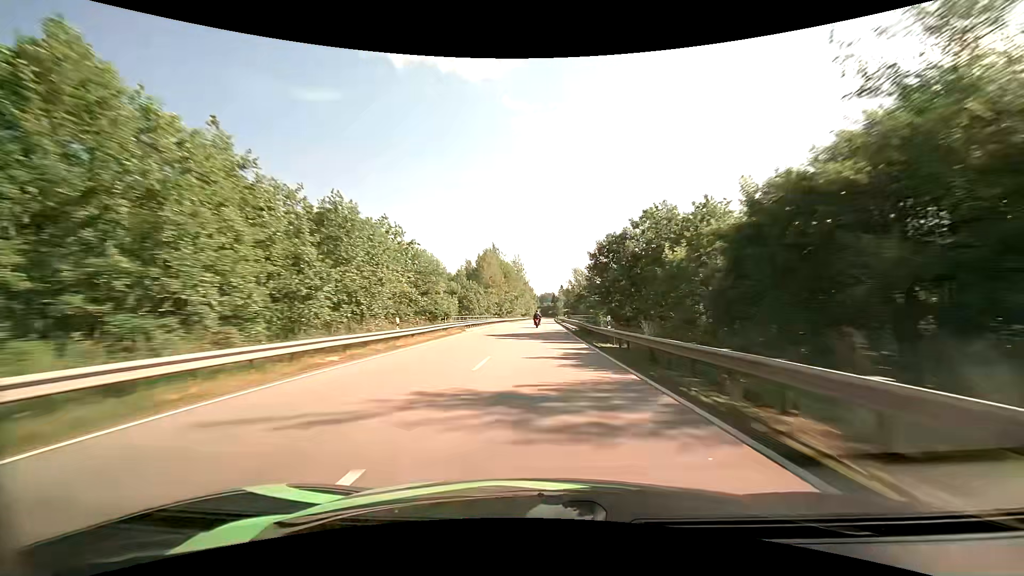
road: primary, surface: asphalt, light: Day
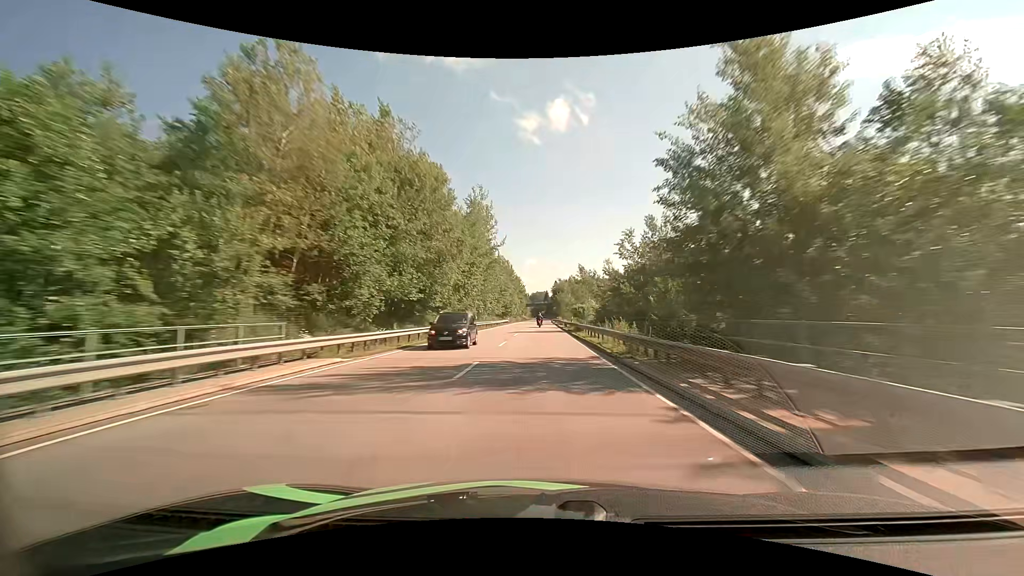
(+0.9, +73.0) m; +1°
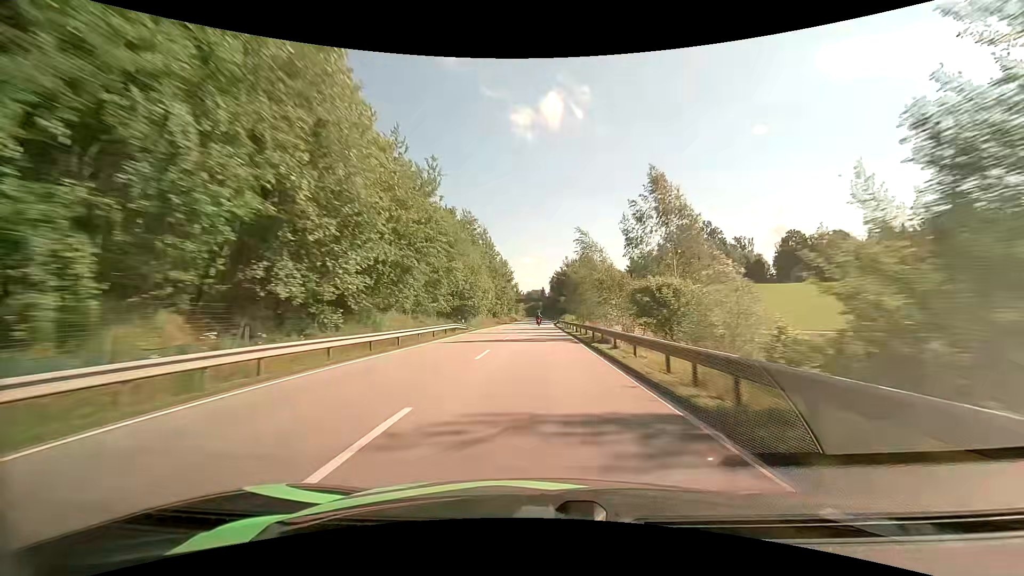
(+0.4, +55.1) m; +1°
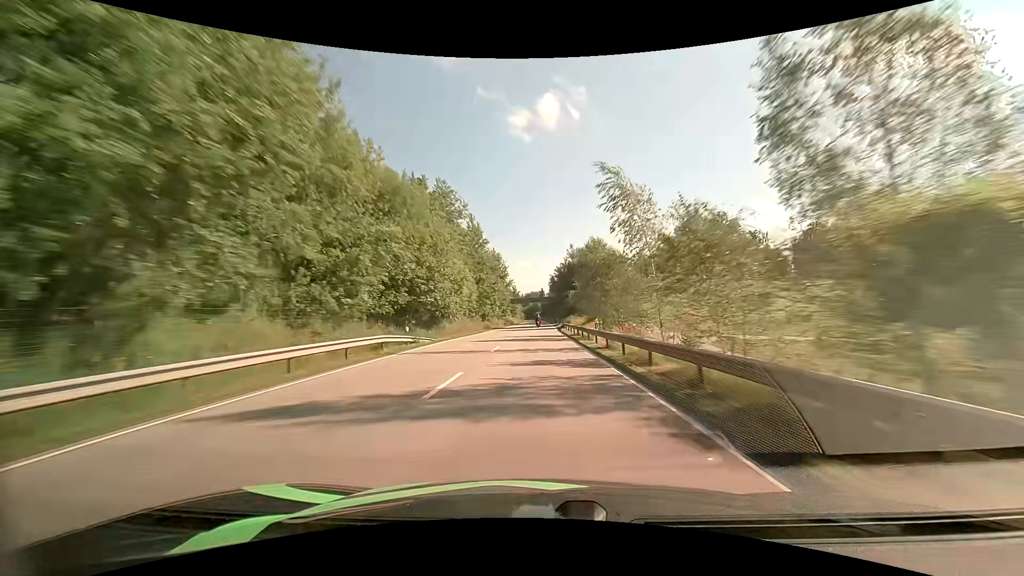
(-0.1, +18.5) m; 0°
